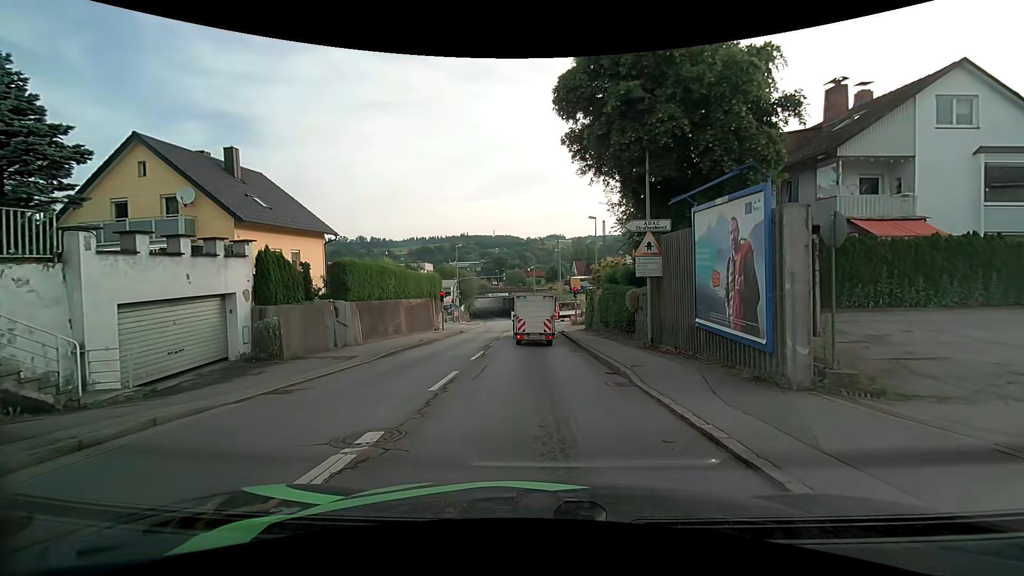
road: tertiary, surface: asphalt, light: Day
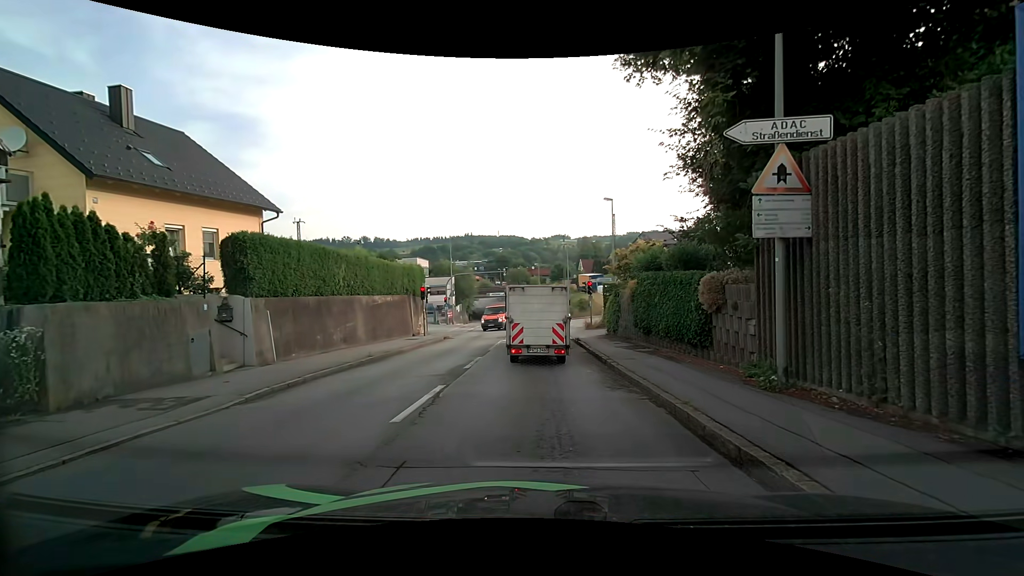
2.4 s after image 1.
(-0.2, +7.8) m; -2°
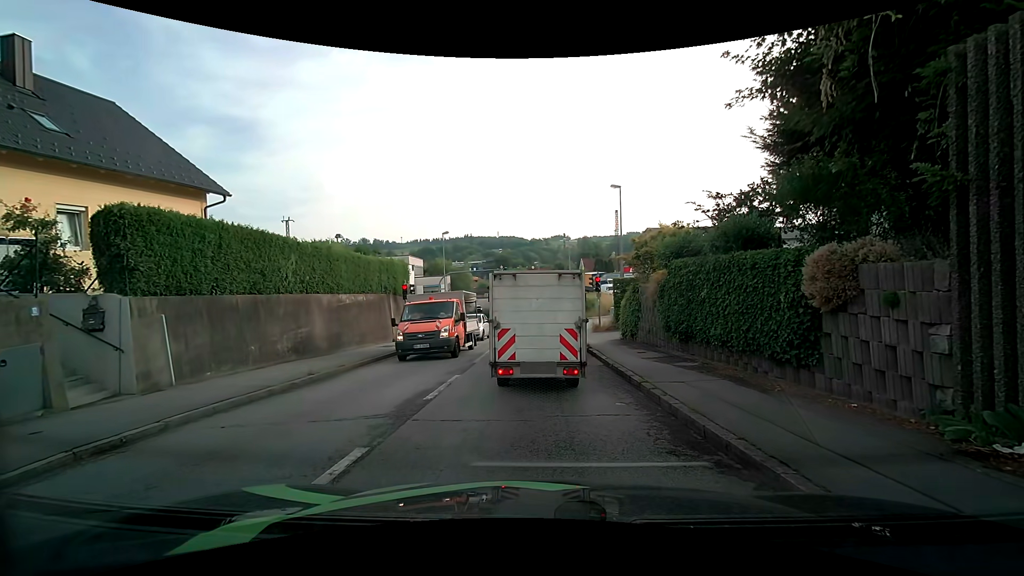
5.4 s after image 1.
(0.0, +4.1) m; +1°
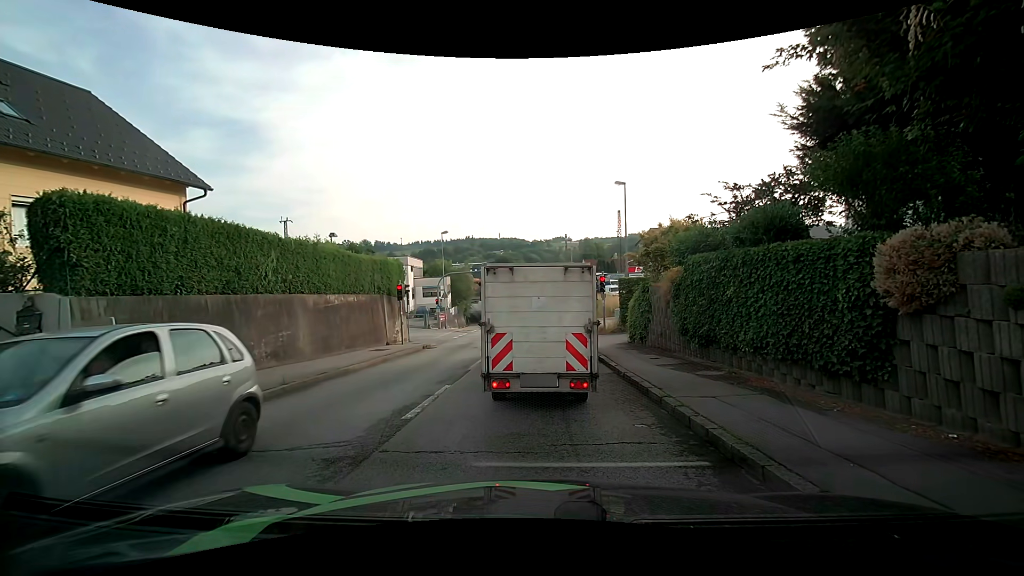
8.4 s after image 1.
(0.0, +1.3) m; 0°
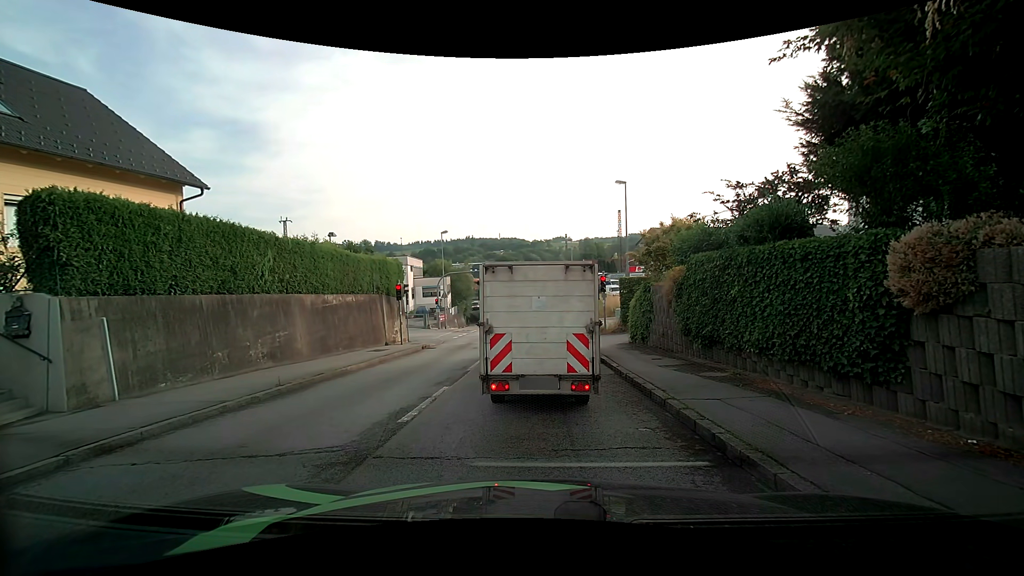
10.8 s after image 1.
(0.0, +0.3) m; 0°
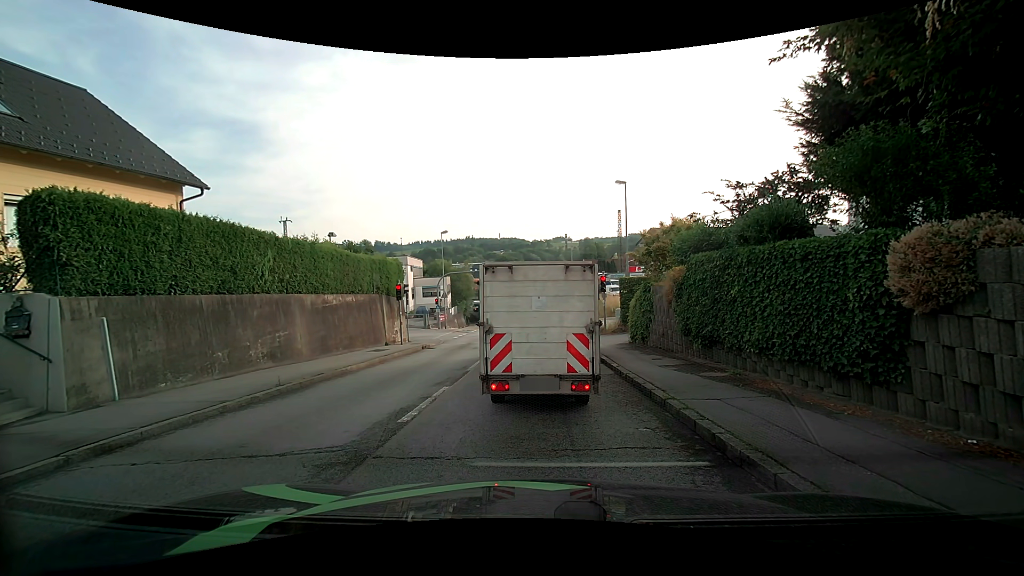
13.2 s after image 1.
(0.0, 0.0) m; 0°
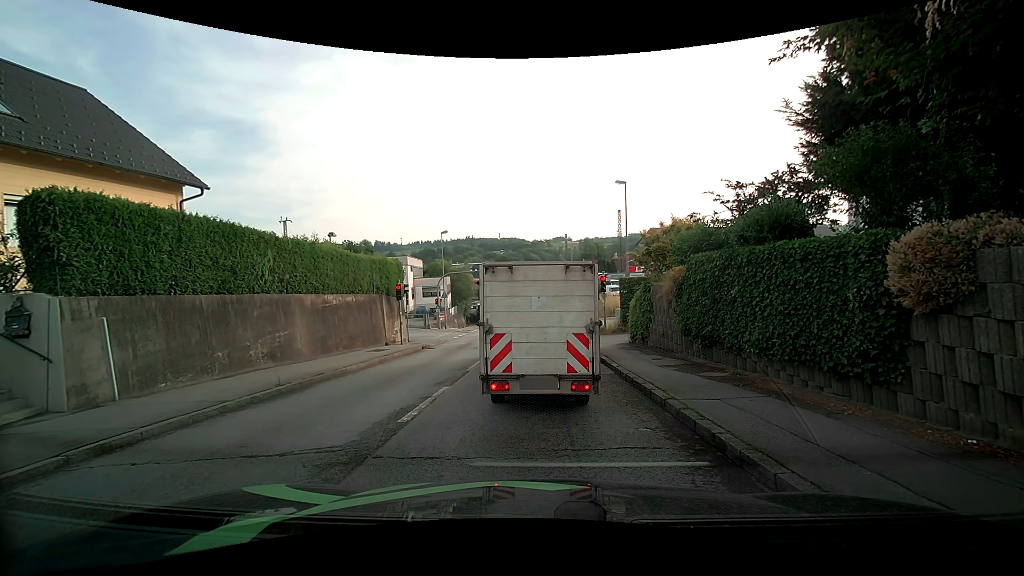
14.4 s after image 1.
(0.0, 0.0) m; 0°
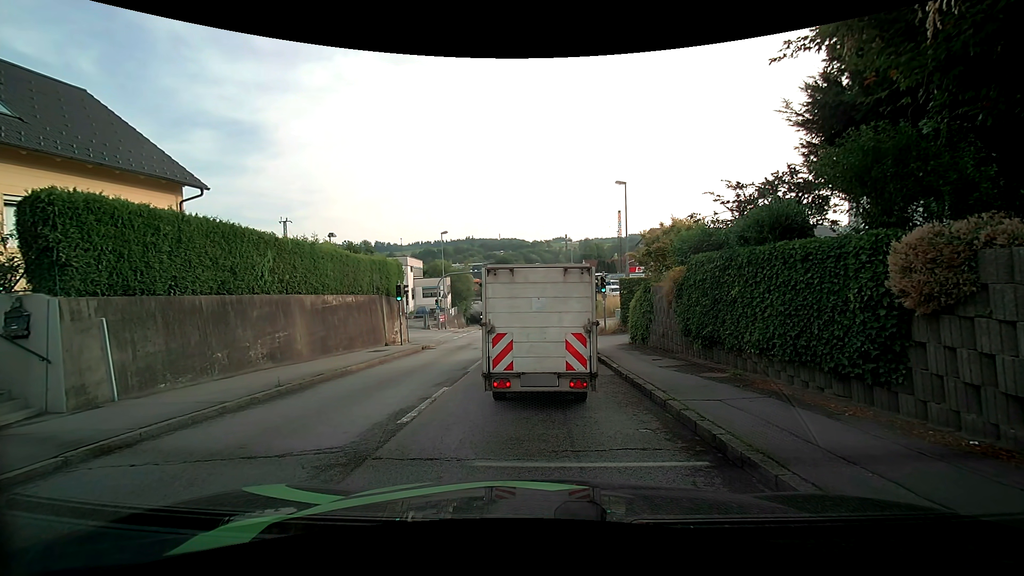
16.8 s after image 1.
(0.0, 0.0) m; 0°
(0, +10) (-1, +20) (-1, +30) (+1, +40) (+8, +46) (+17, +50) (+27, +54) (+36, +58) (+44, +63) (+53, +69) m
